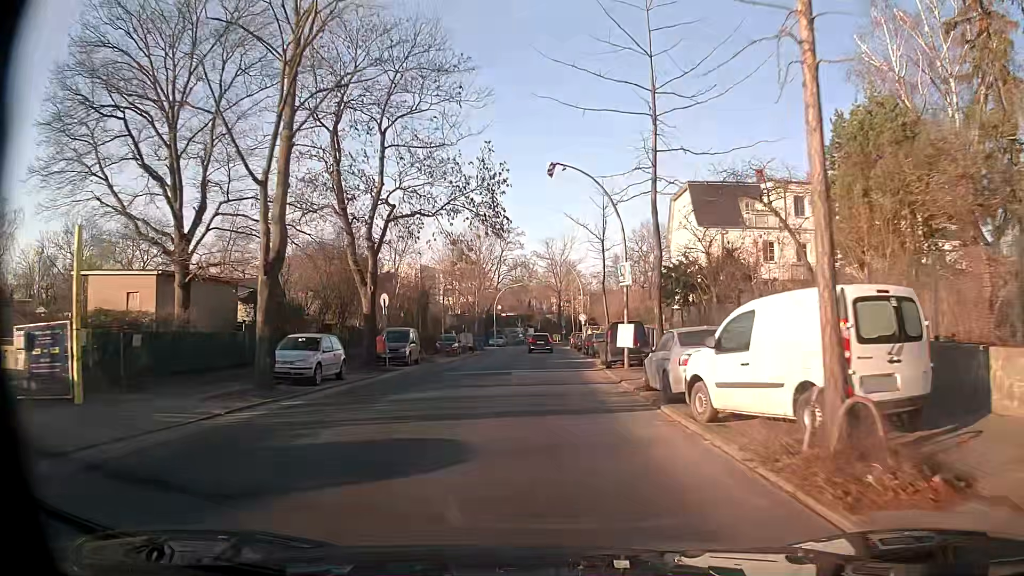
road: tertiary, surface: asphalt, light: Day
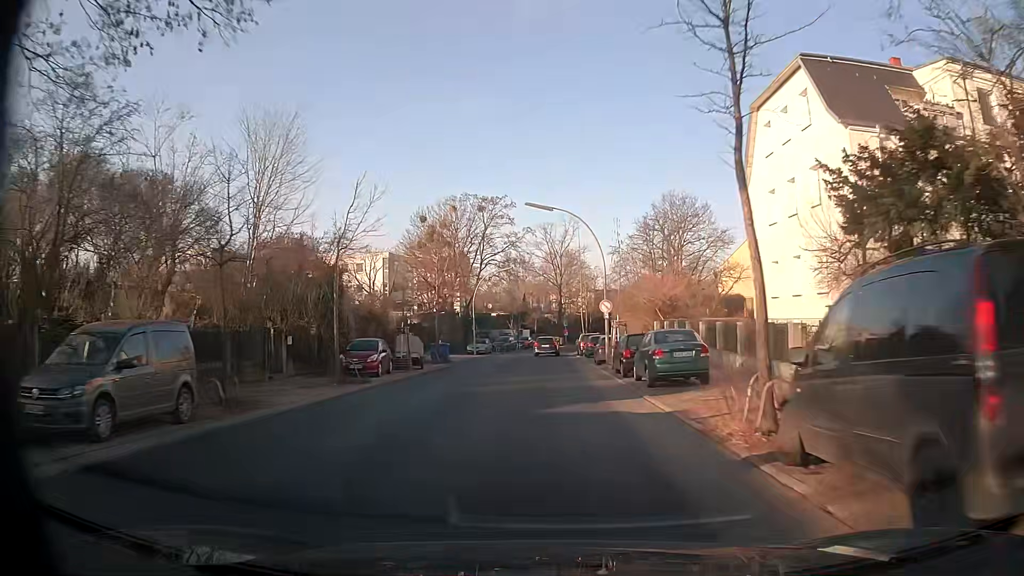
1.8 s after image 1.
(-0.1, +22.8) m; 0°
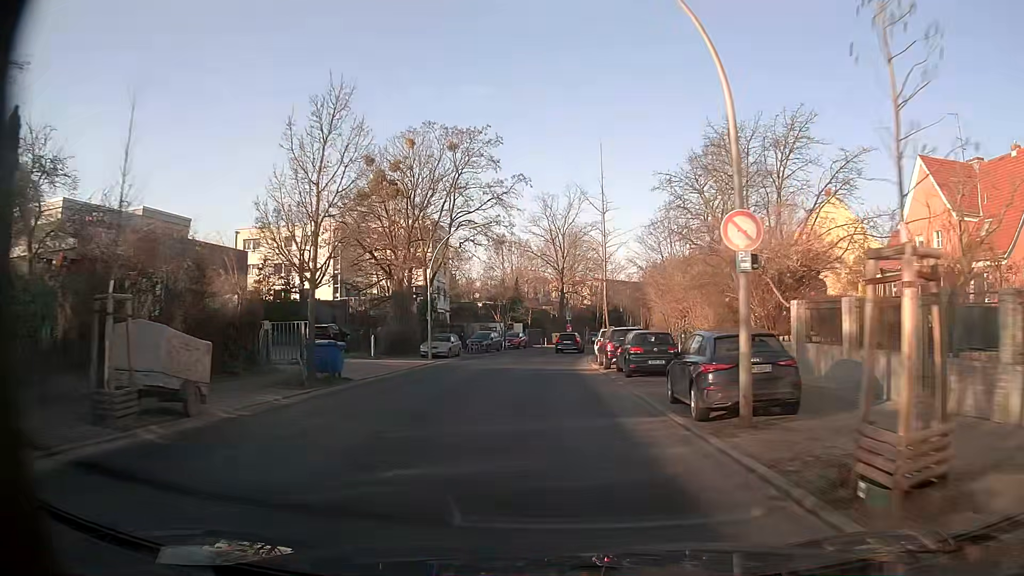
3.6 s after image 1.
(0.0, +22.8) m; 0°
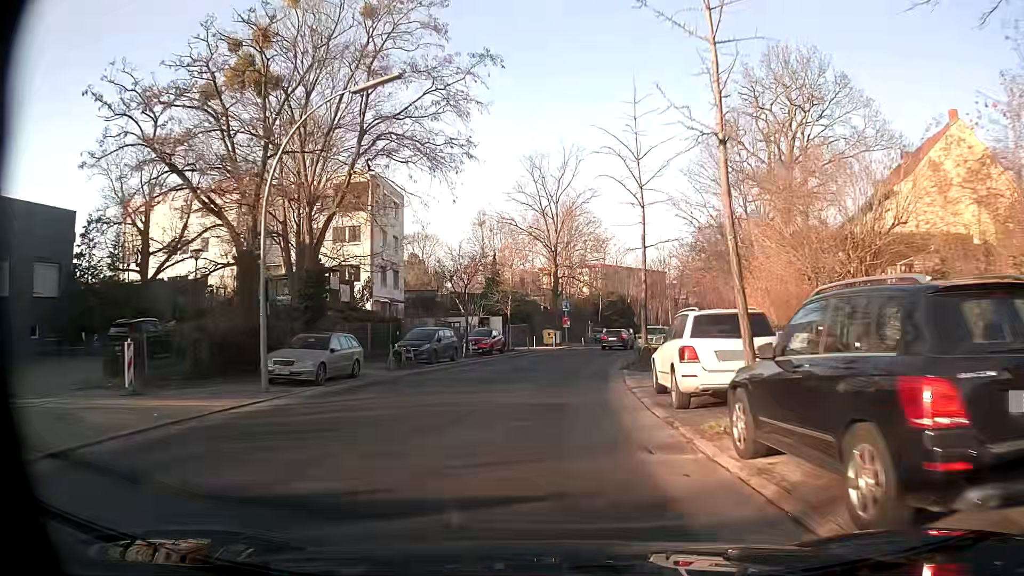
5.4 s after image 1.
(+0.2, +22.5) m; +1°
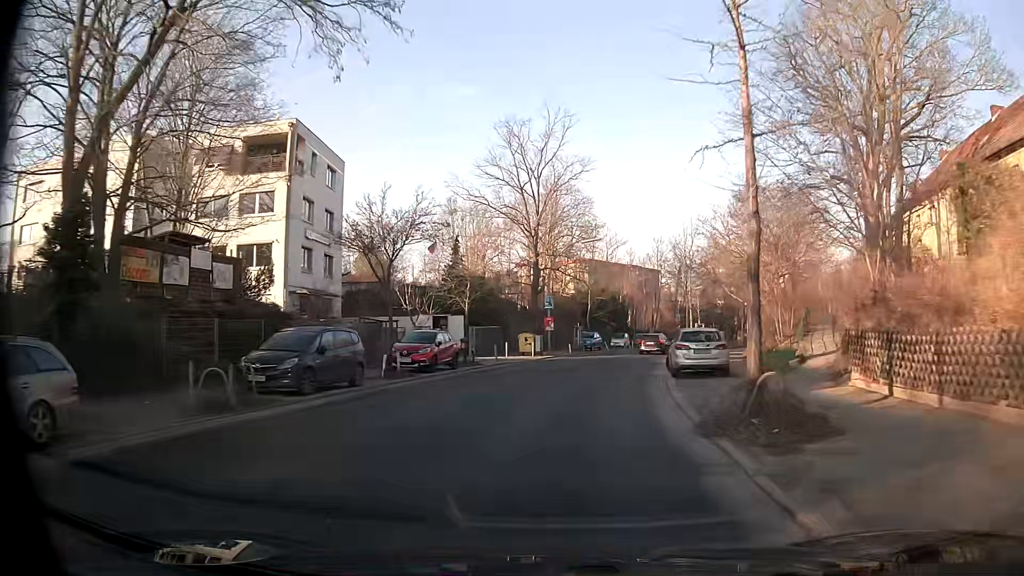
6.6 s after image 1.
(+0.2, +14.3) m; +3°
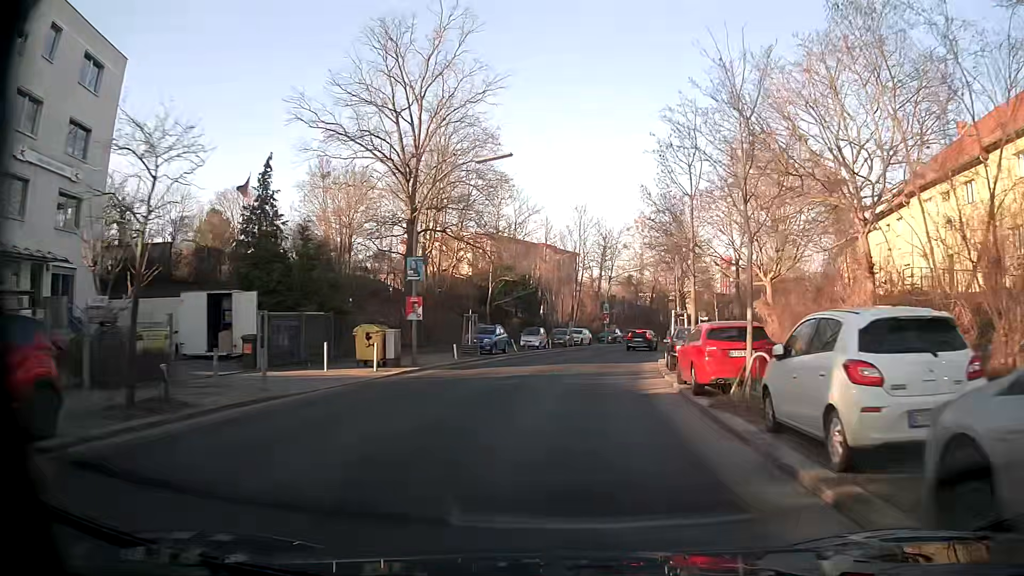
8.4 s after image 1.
(+0.9, +20.4) m; +7°
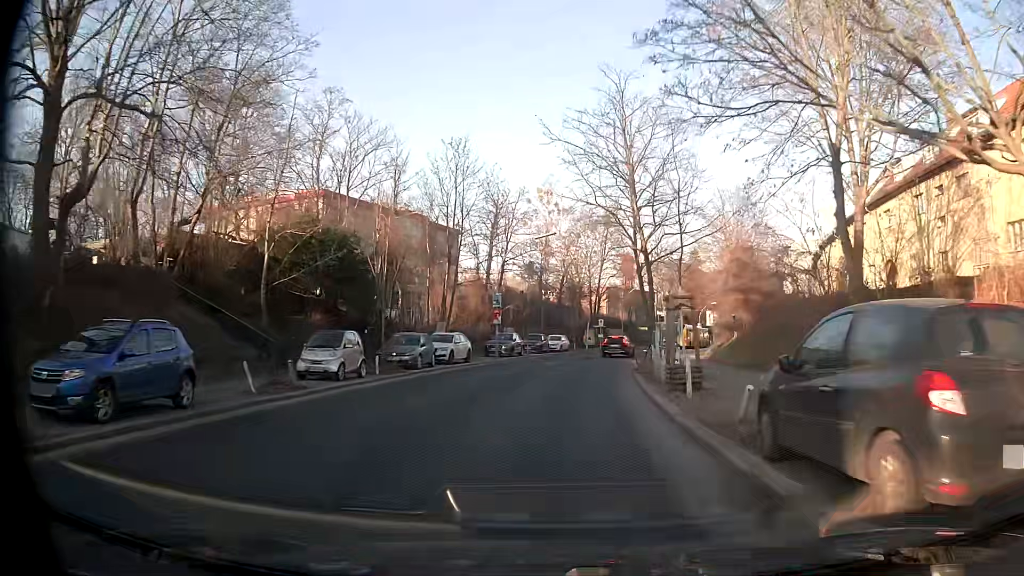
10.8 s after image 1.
(+2.3, +26.8) m; +9°
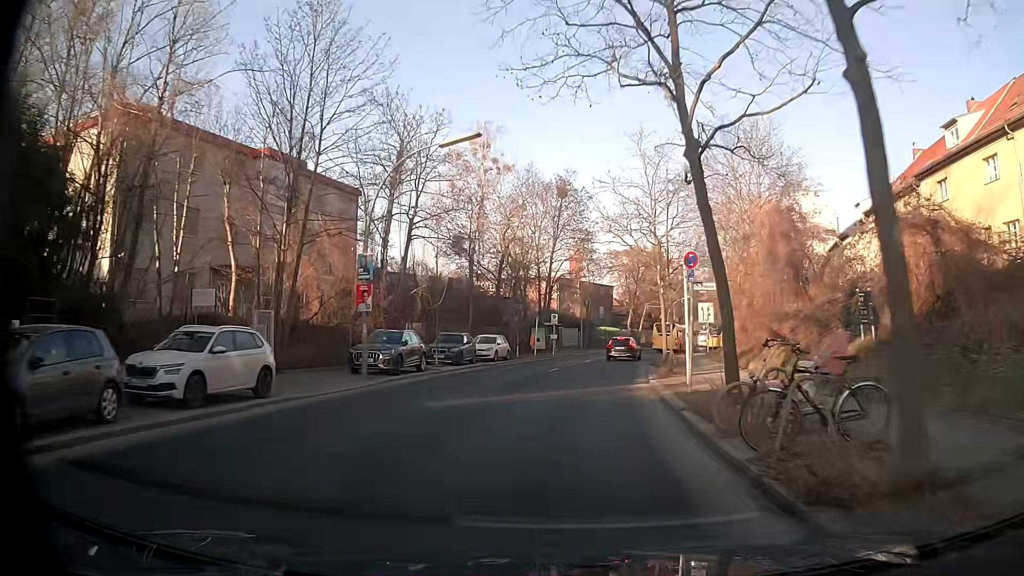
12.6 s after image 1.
(+0.7, +20.6) m; +4°
(0, +10) (+1, +20) (+2, +30) (+4, +40) (+7, +49) (+9, +59) (+12, +69) (+15, +78) (+18, +88) (+22, +97) m
